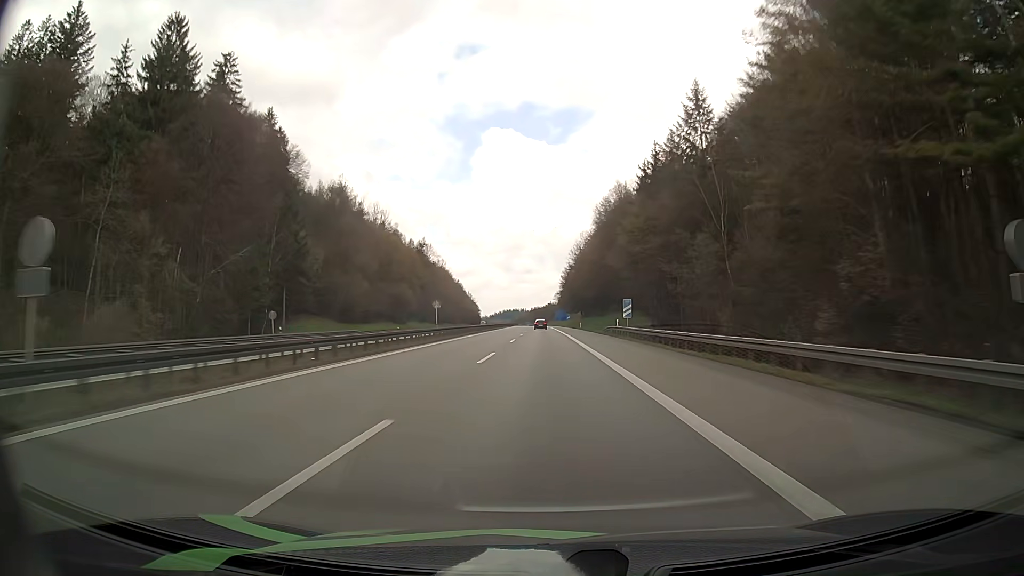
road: motorway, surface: asphalt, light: Day
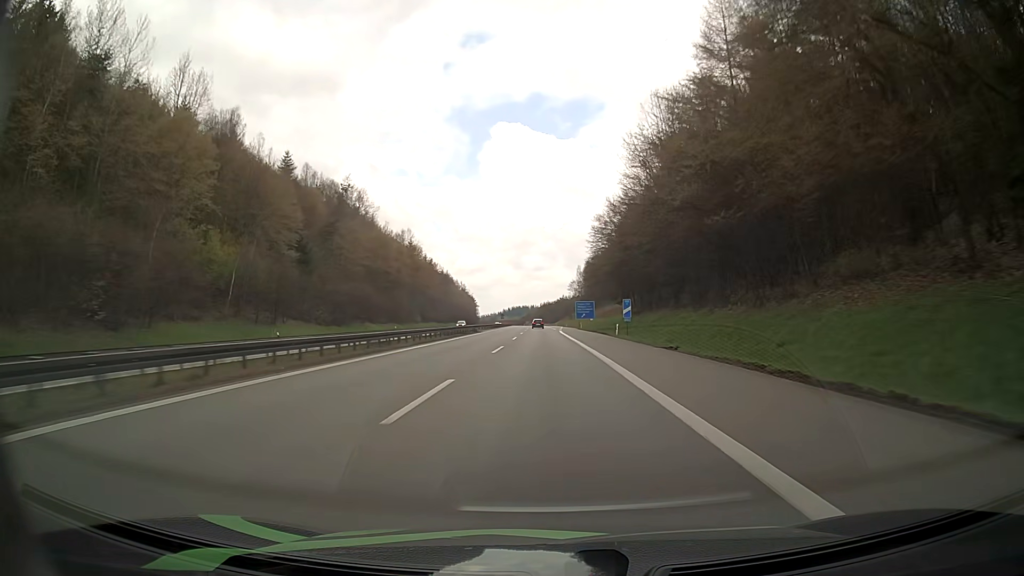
(-0.8, +101.5) m; -1°
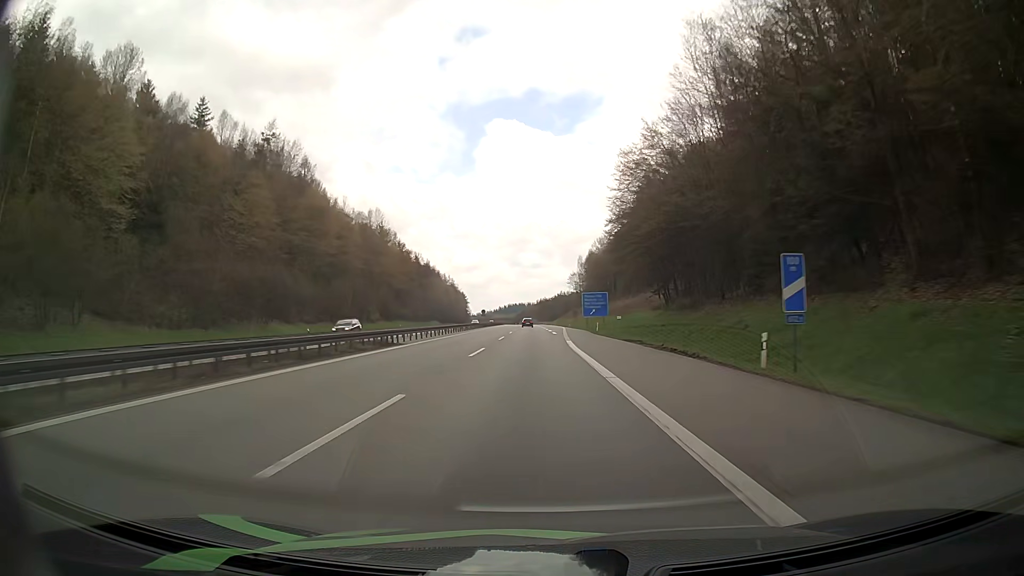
(0.0, +38.7) m; 0°
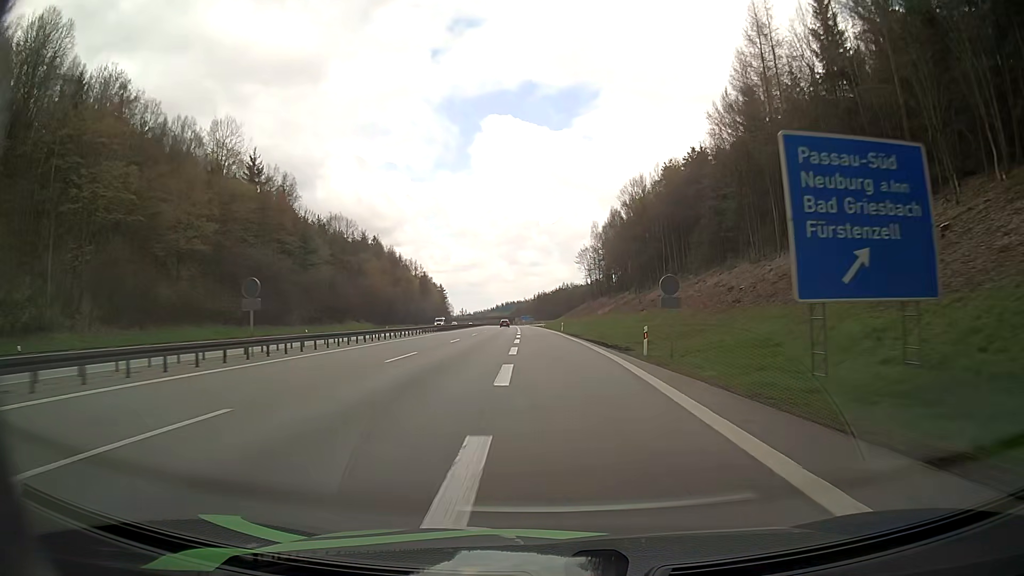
(+0.3, +91.6) m; 0°
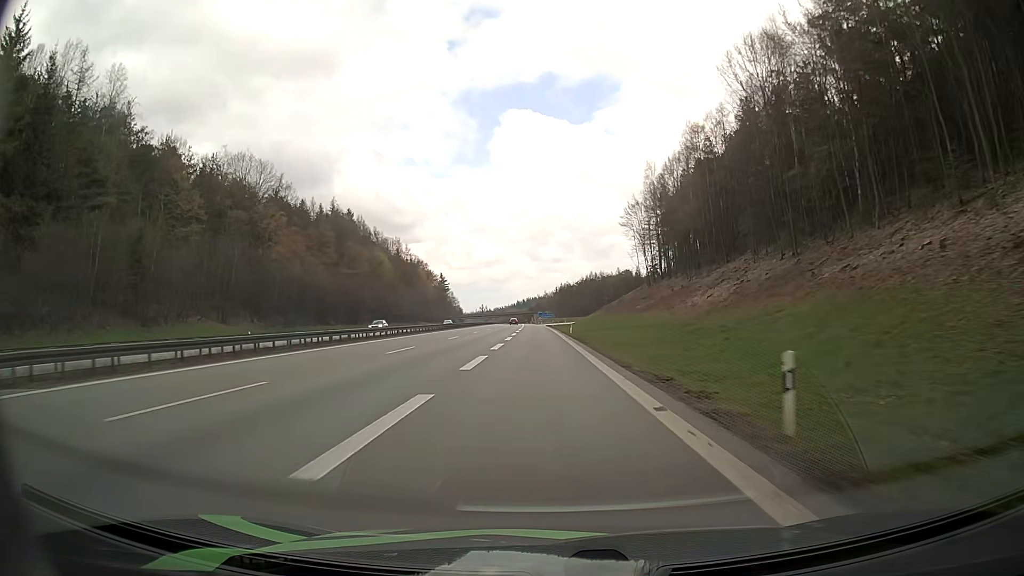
(-0.9, +67.7) m; -2°
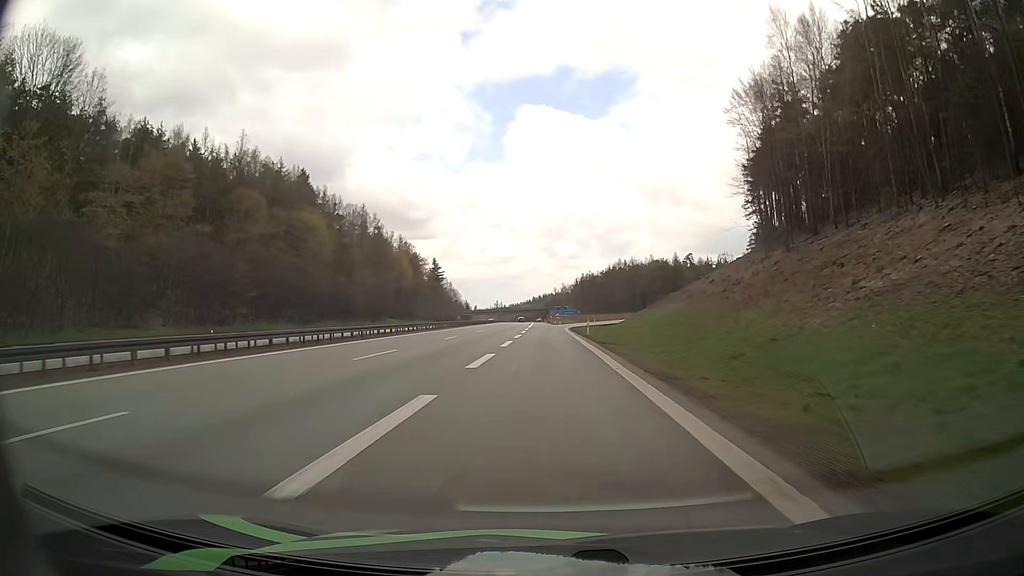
(-1.0, +59.0) m; -2°
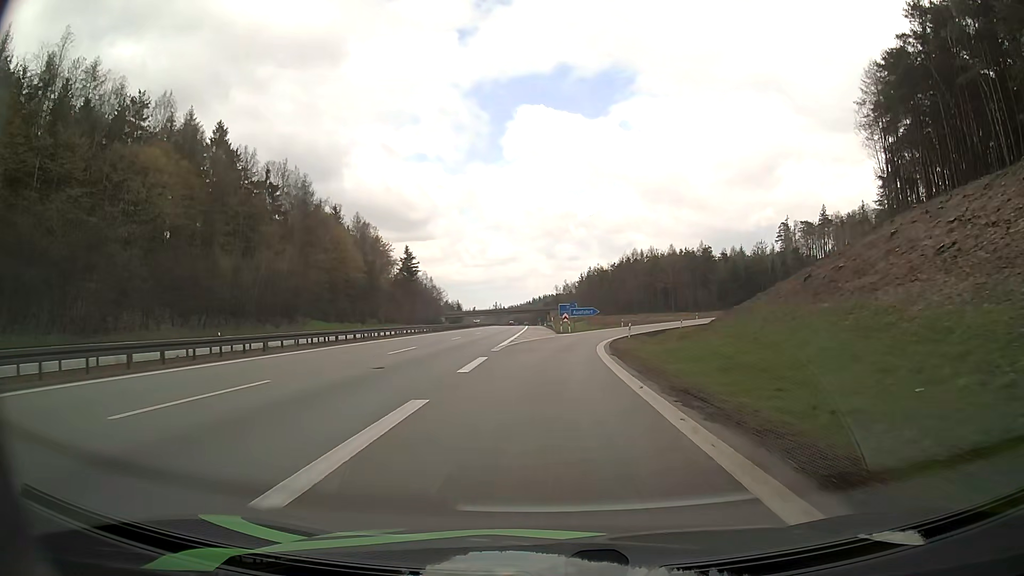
(0.0, +47.6) m; 0°
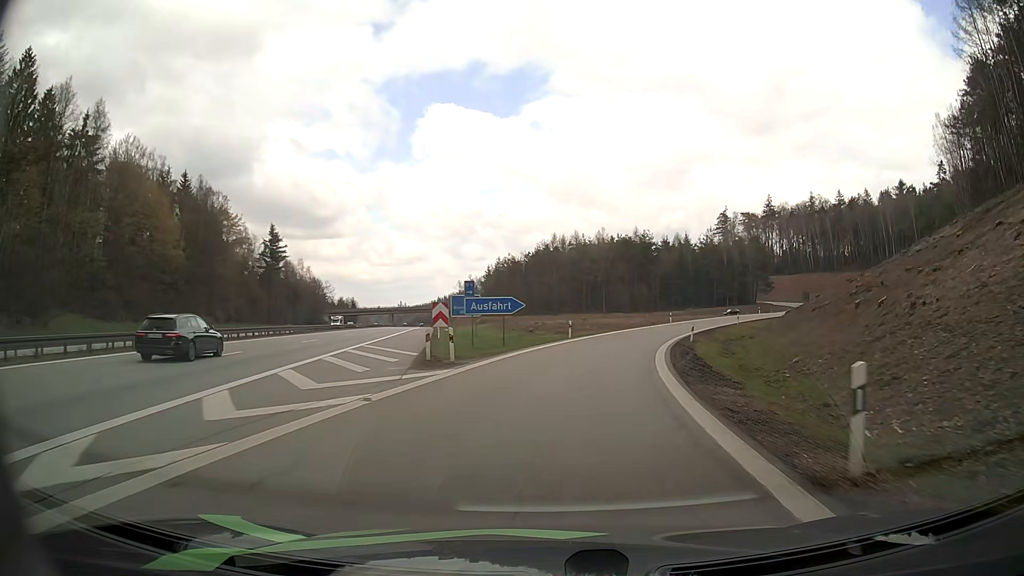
(+1.8, +41.3) m; +7°
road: motorway_link
(0, +10) (+1, +20) (+3, +30) (+6, +39) (+9, +49) (+12, +58) (+17, +67) (+21, +76) (+26, +85) (+32, +93) m
